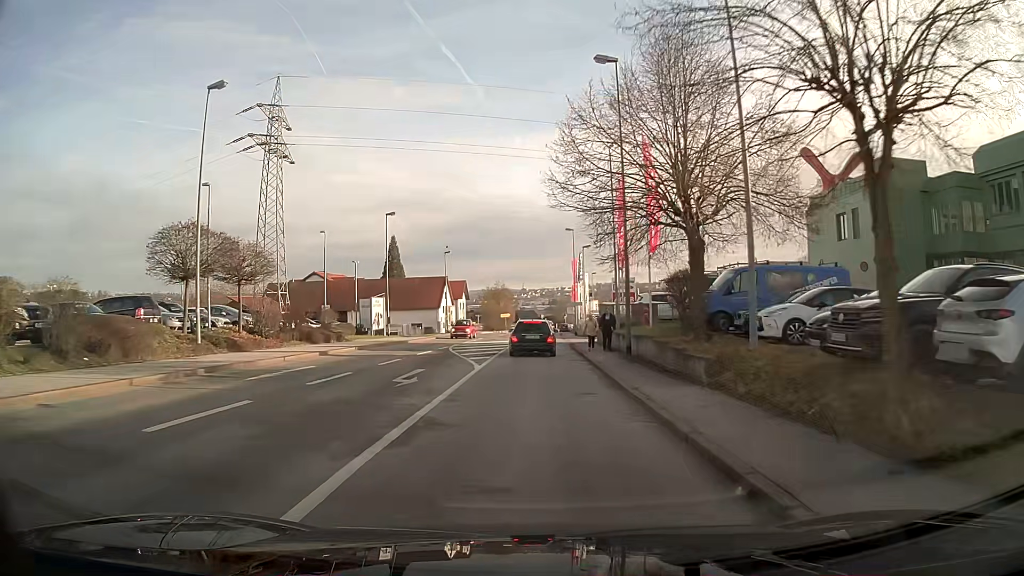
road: tertiary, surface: asphalt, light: Day
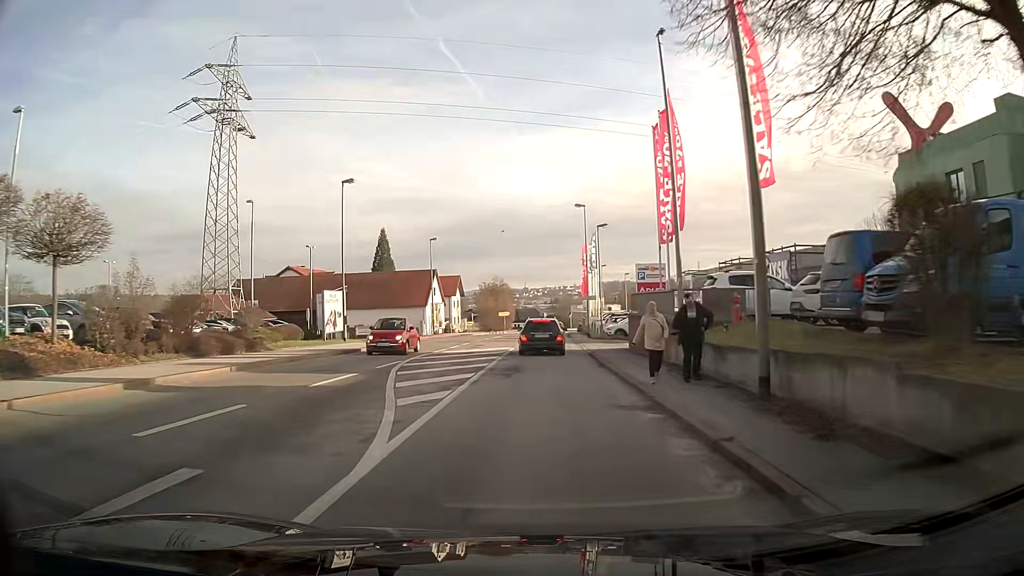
(0.0, +12.9) m; 0°
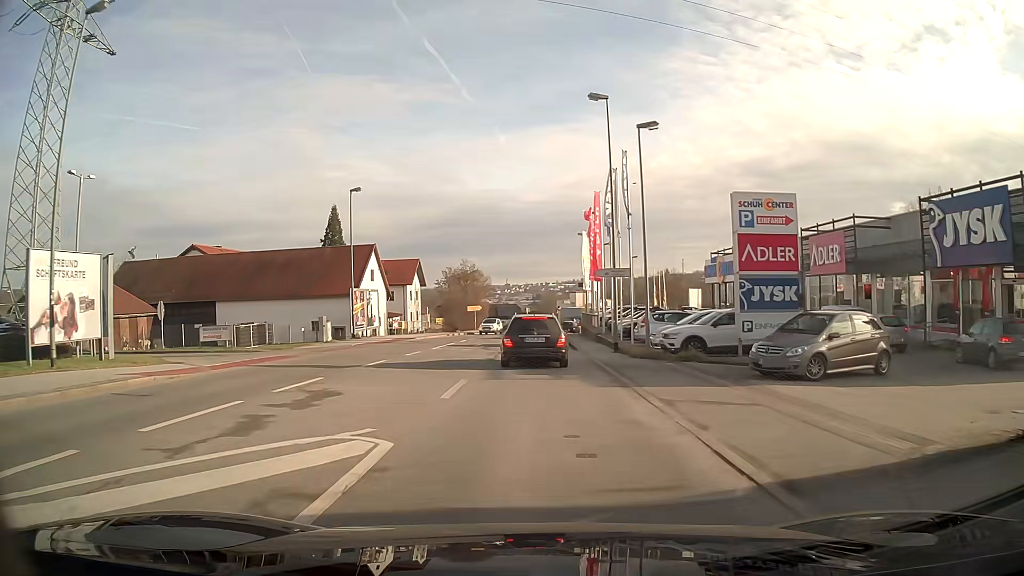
(+0.3, +25.1) m; +2°
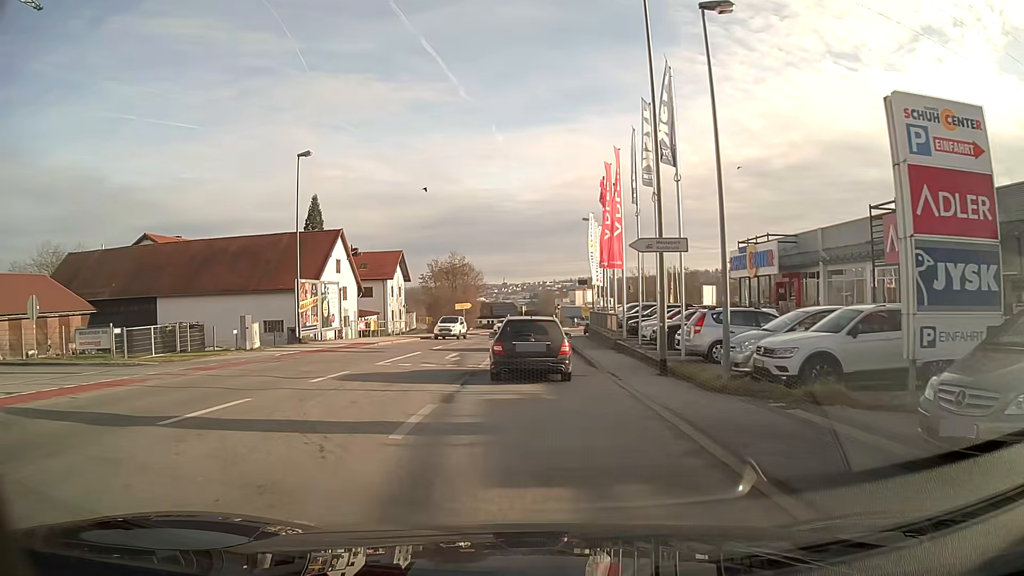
(0.0, +9.8) m; 0°
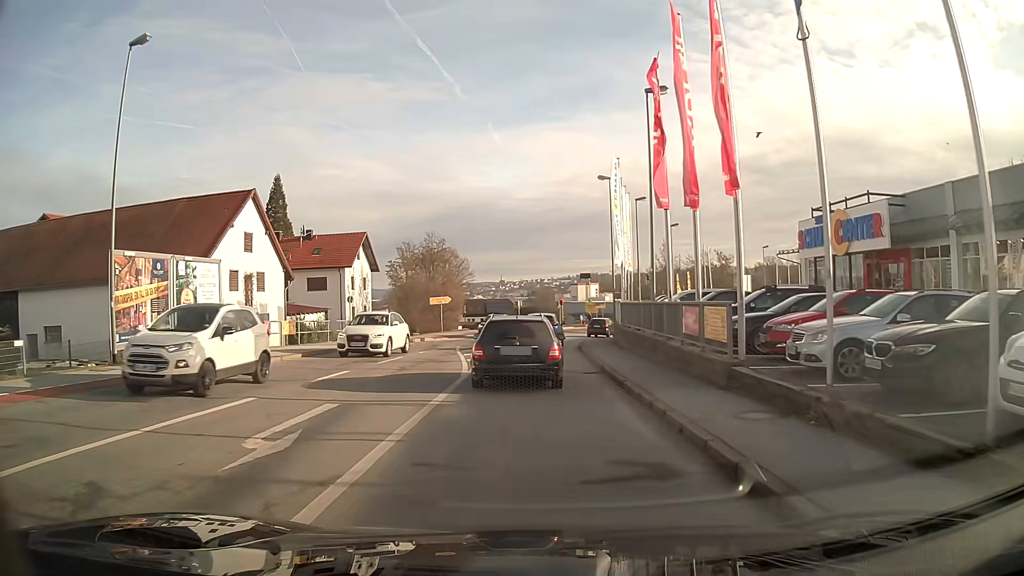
(0.0, +16.4) m; 0°
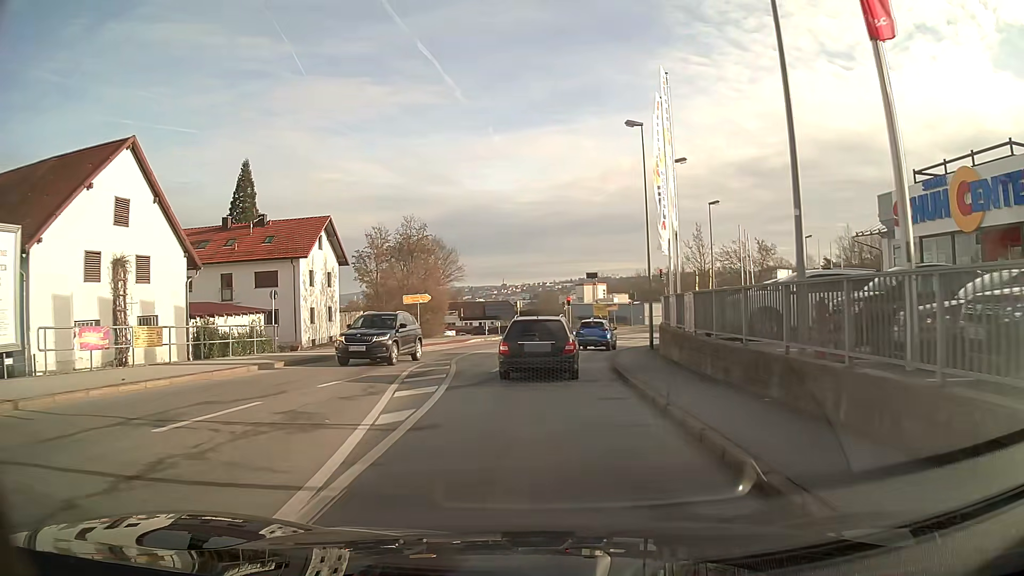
(0.0, +12.6) m; 0°
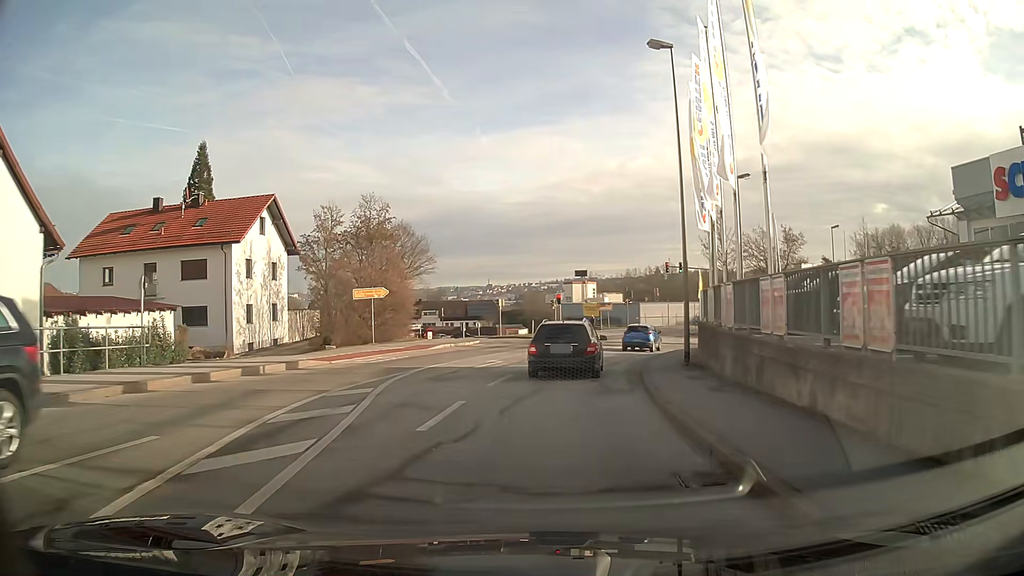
(+0.1, +9.4) m; +2°
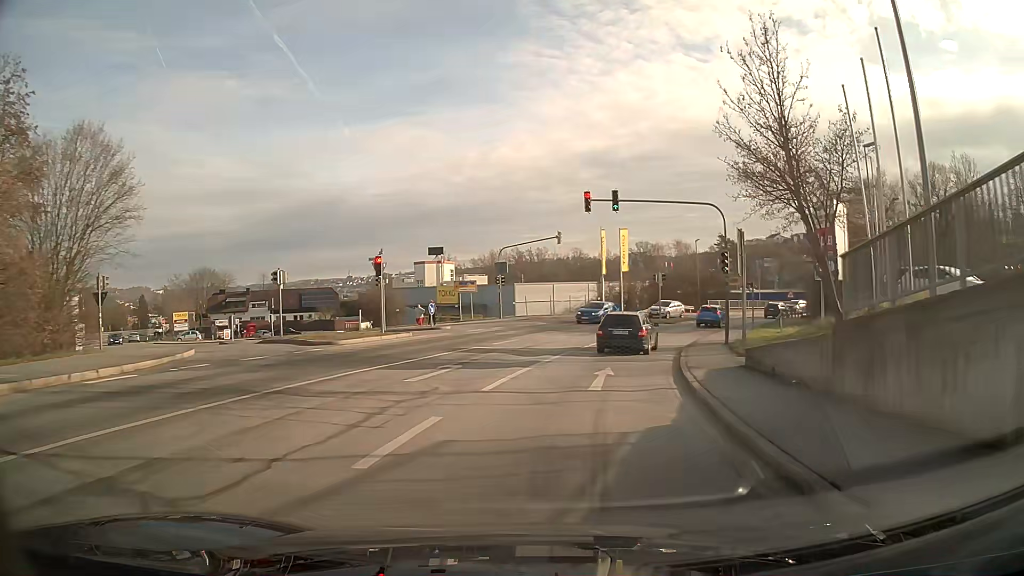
(+2.6, +26.7) m; +13°
(+1, +10) (+2, +20) (+5, +30) (+8, +39) (+12, +48) (+17, +57) (+23, +65) (+29, +72) (+36, +80) (+44, +87) m
